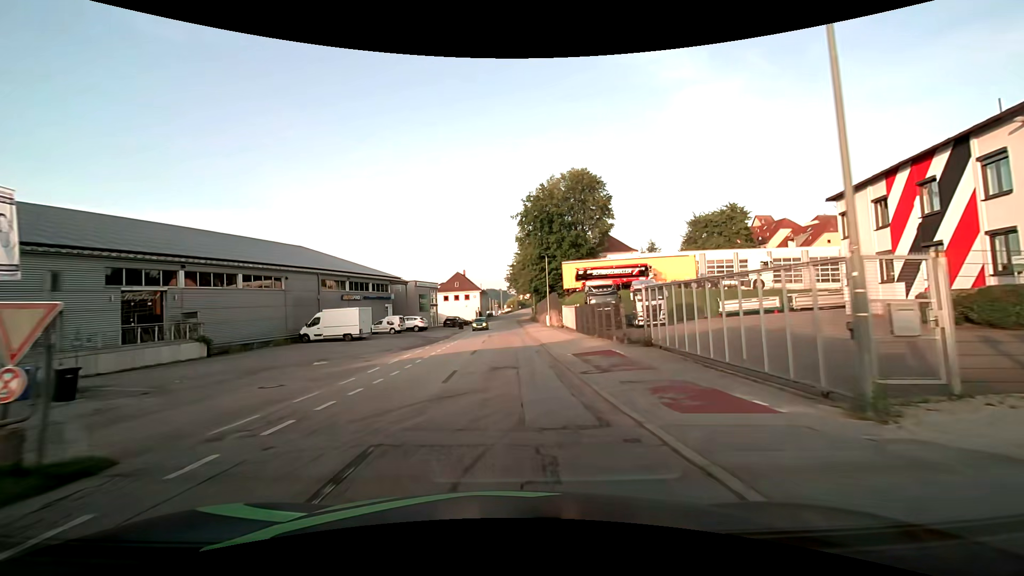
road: residential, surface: asphalt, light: Day
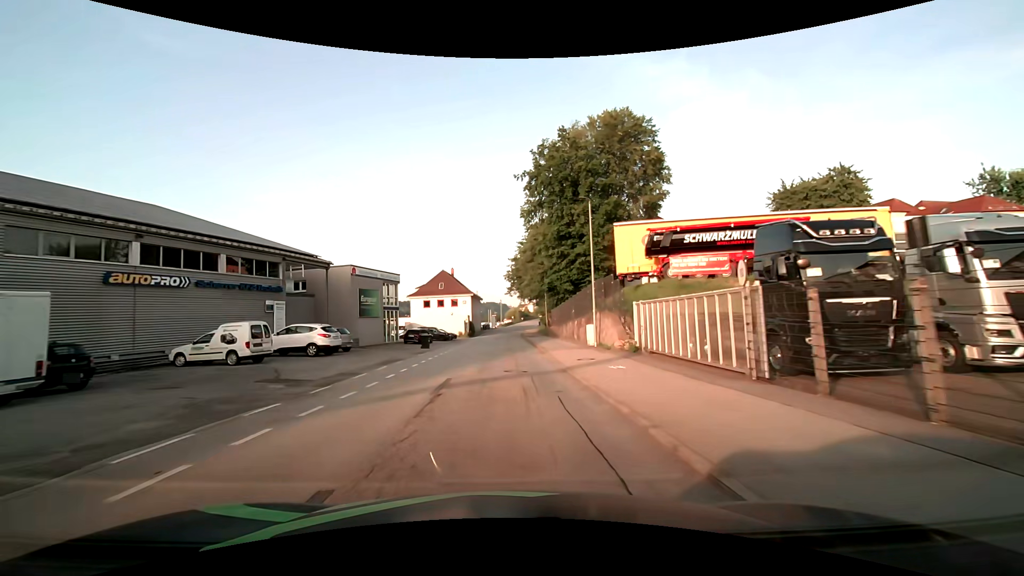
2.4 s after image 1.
(-0.3, +29.1) m; -1°
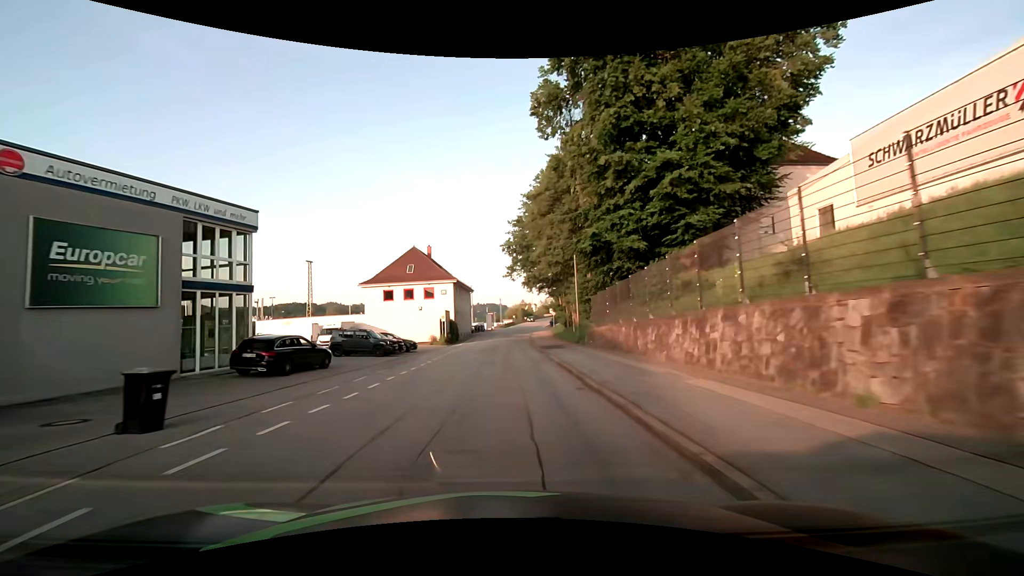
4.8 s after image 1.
(+0.1, +29.4) m; 0°
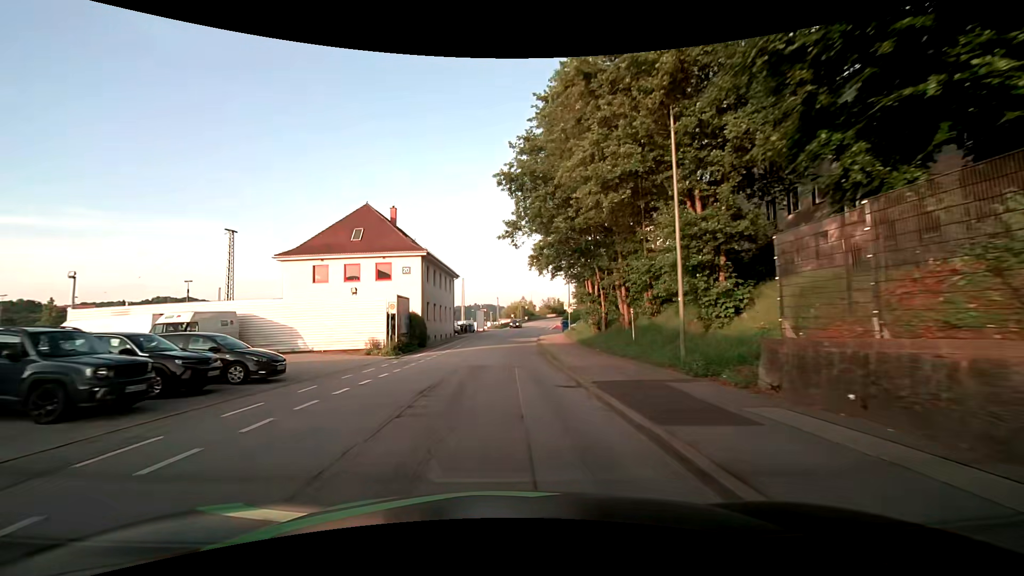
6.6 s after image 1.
(+0.1, +22.0) m; 0°
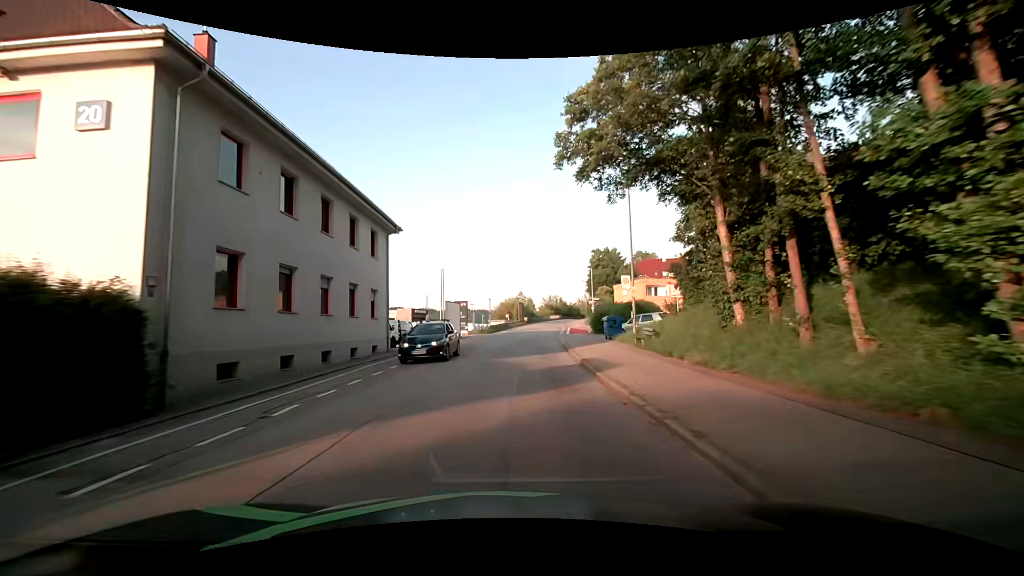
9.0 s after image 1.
(+0.2, +29.8) m; +1°
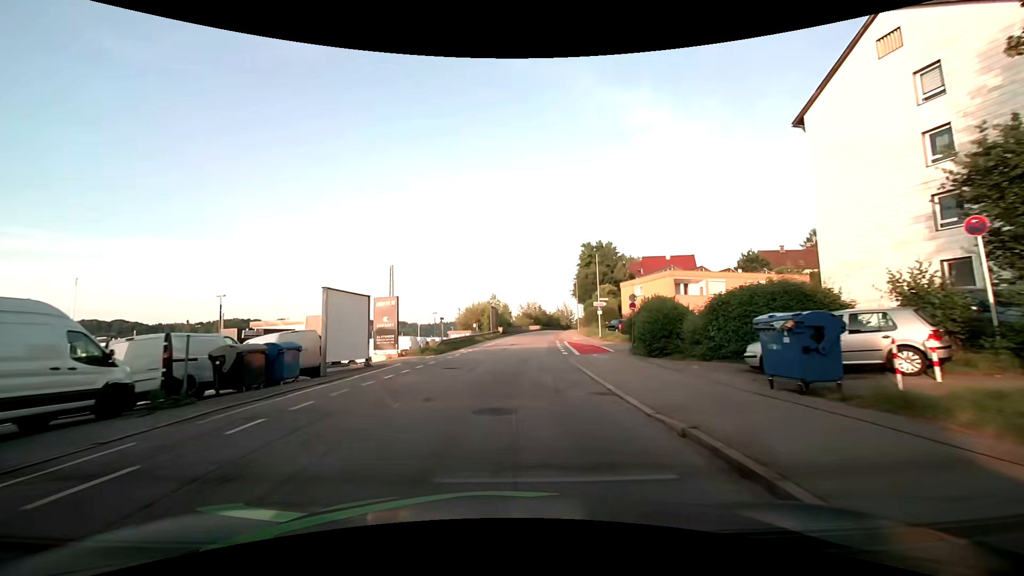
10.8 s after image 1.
(+0.5, +22.2) m; +3°
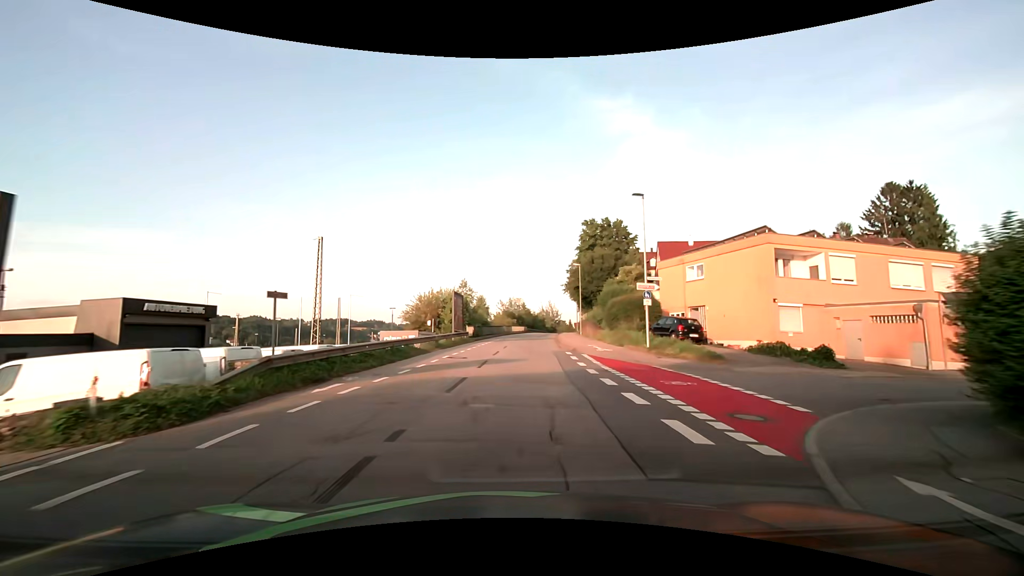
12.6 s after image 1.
(+0.5, +21.6) m; +2°
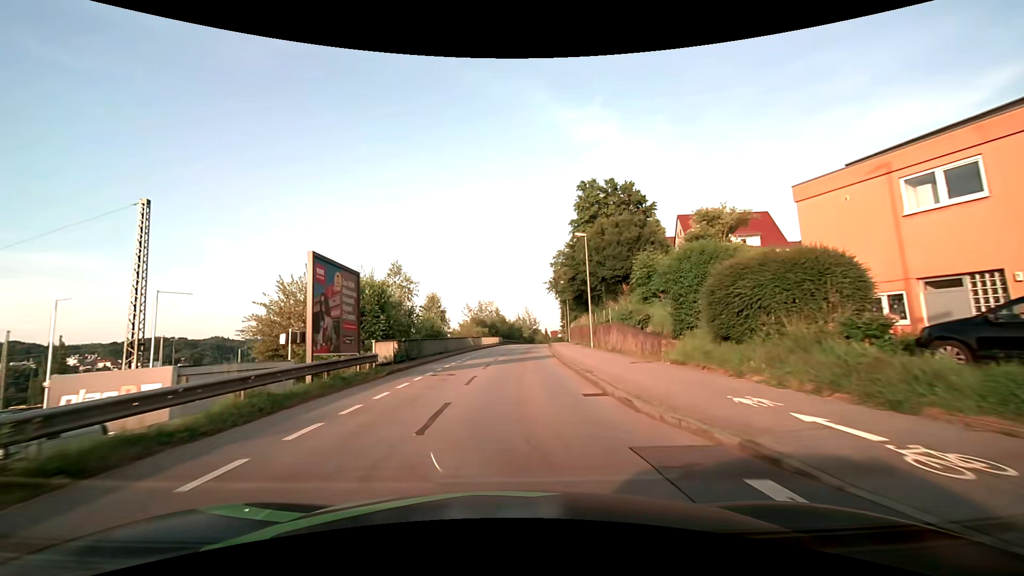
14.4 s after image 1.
(+0.9, +21.4) m; +4°
(0, +10) (+1, +20) (+1, +30) (+2, +40) (+3, +50) (+3, +60) (+4, +70) (+5, +80) (+6, +90) (+8, +100) m
